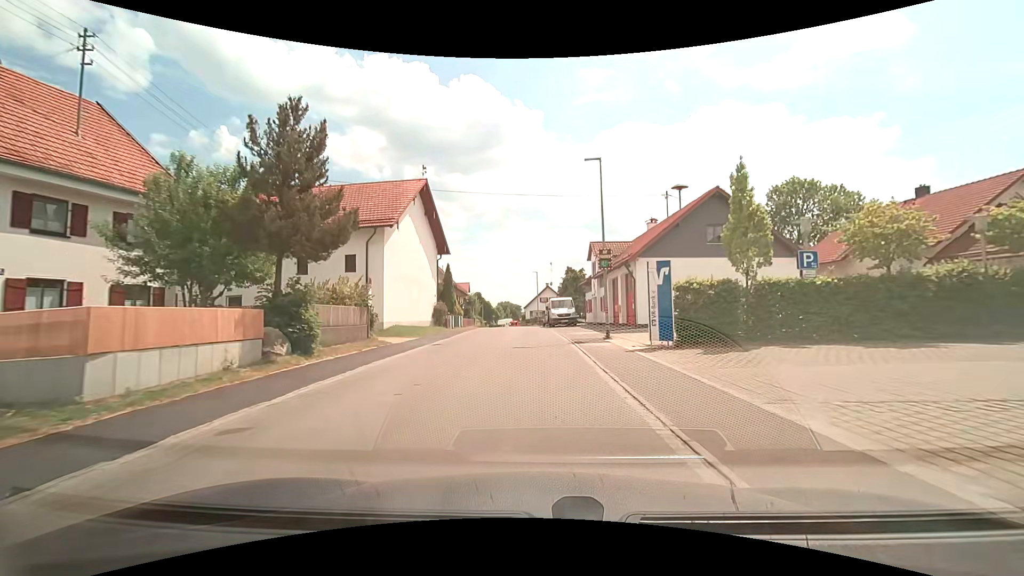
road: unclassified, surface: asphalt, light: Day
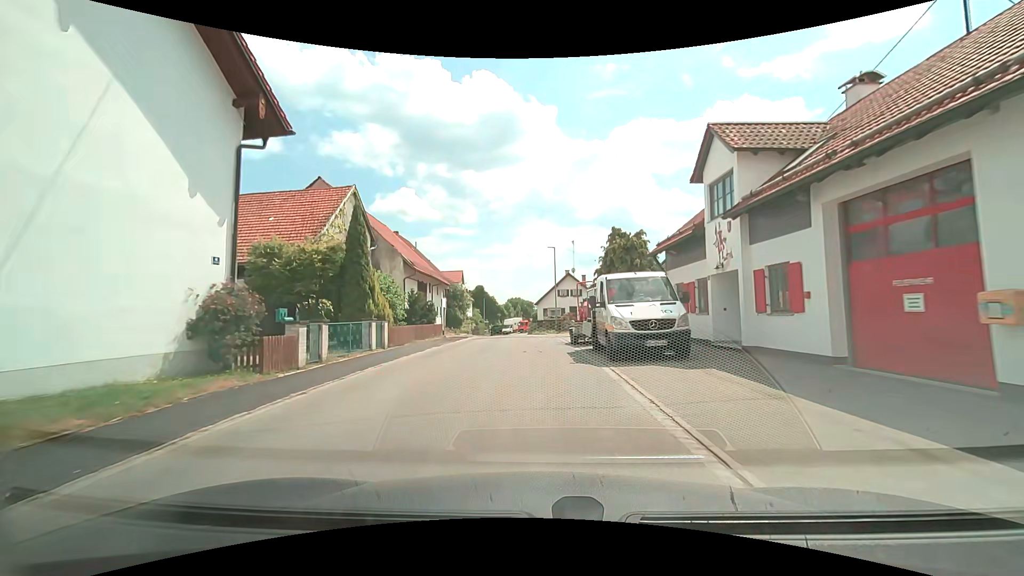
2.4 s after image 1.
(-0.2, +26.4) m; -1°
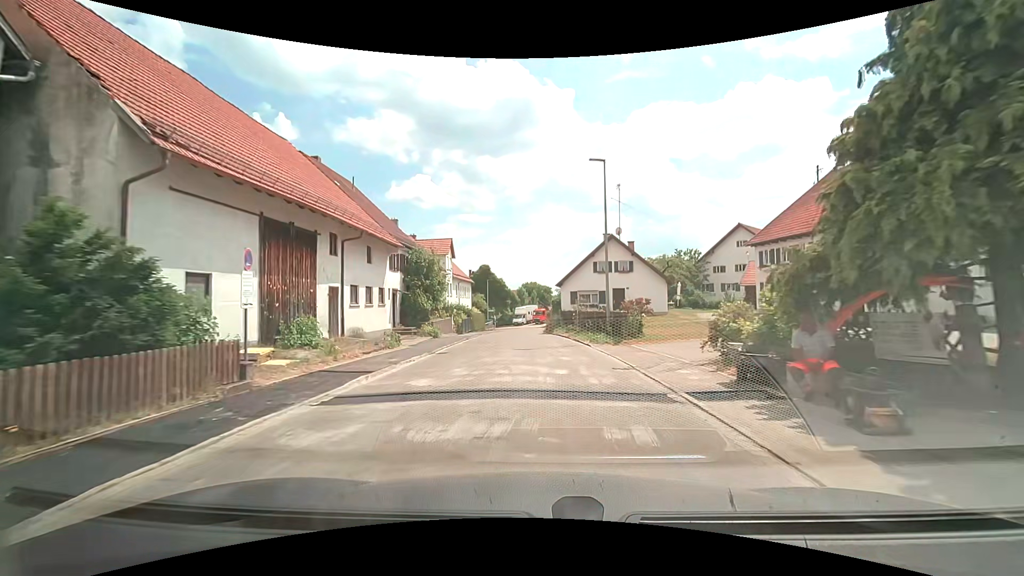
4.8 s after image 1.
(-0.4, +24.0) m; -2°
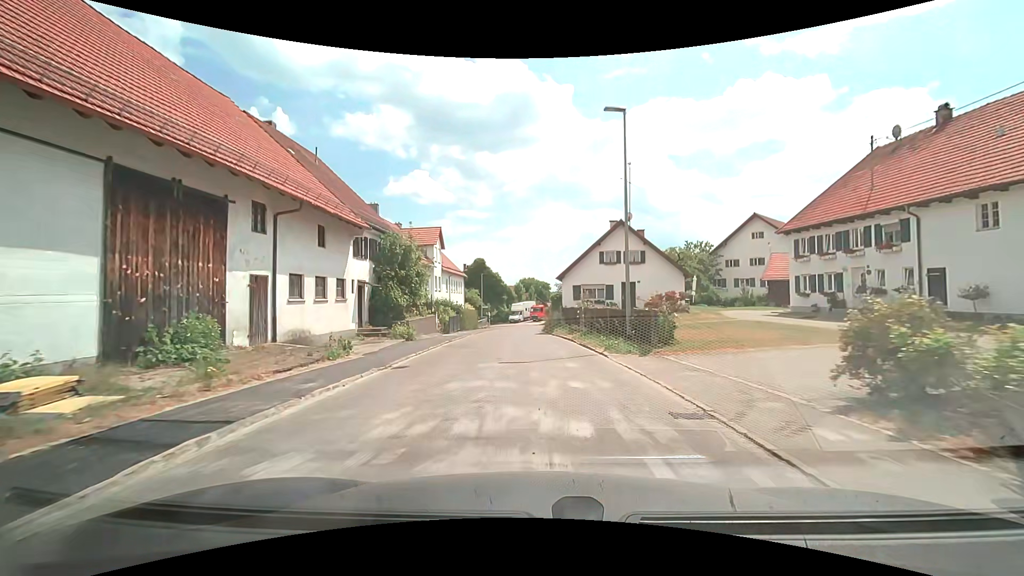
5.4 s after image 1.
(0.0, +5.1) m; 0°
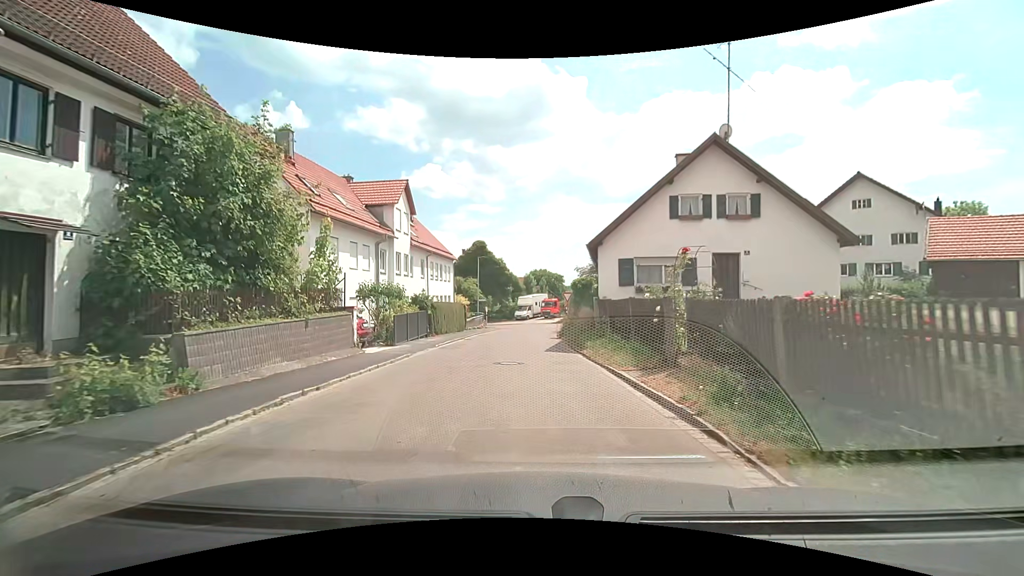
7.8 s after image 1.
(0.0, +16.3) m; -1°
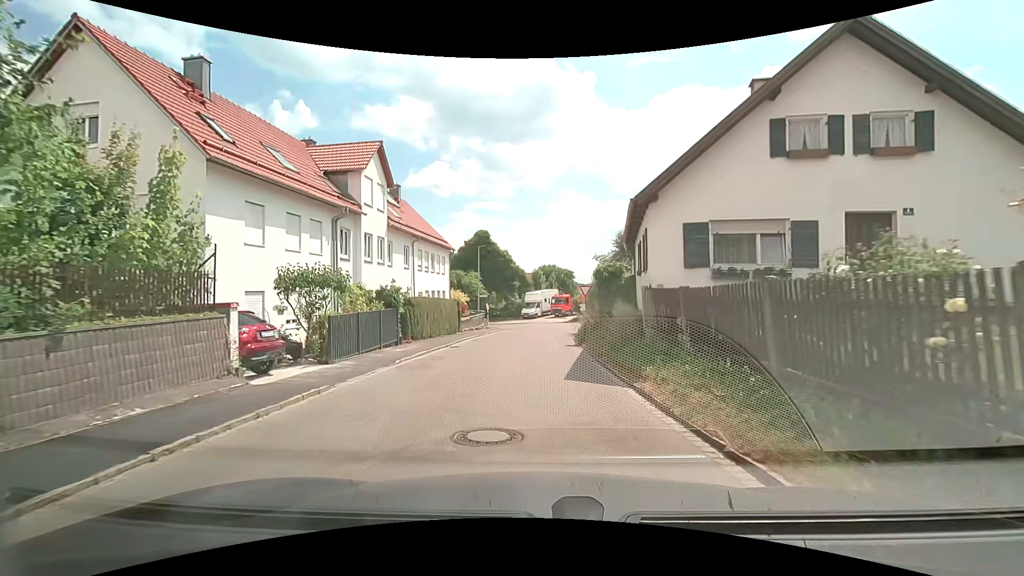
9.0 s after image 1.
(-0.1, +7.4) m; -1°
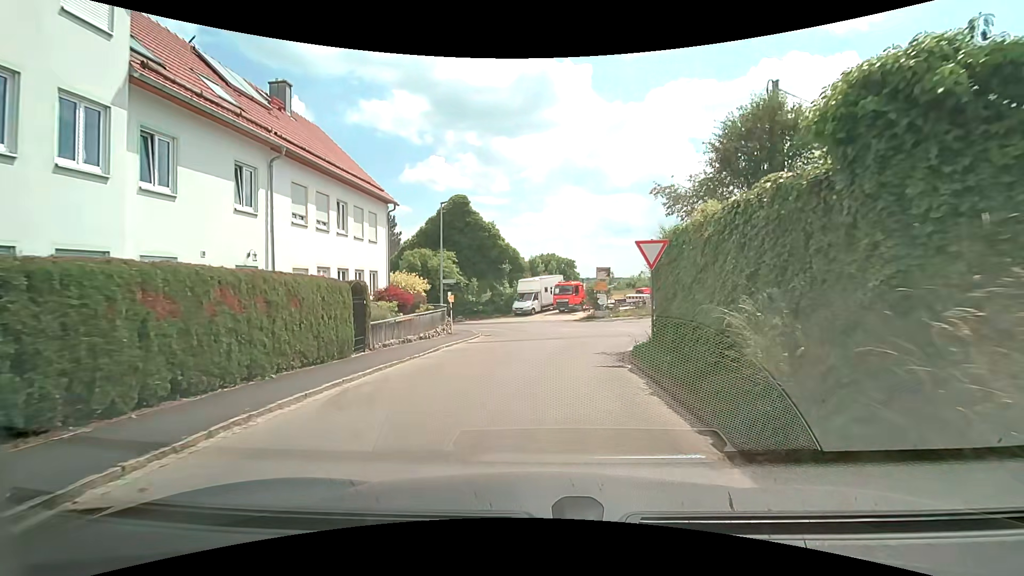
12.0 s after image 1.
(0.0, +17.7) m; 0°
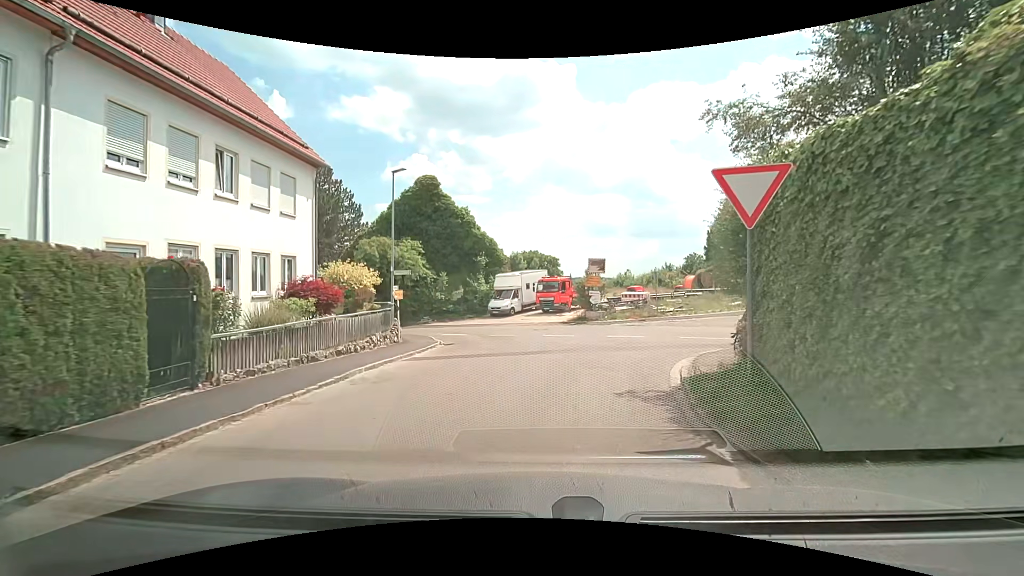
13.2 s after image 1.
(+0.1, +6.6) m; +3°
(0, +10) (+2, +20) (-1, +29) (-10, +34) (-18, +40) (-26, +46) (-32, +53) (-37, +62) (-40, +72) (-42, +82) m
